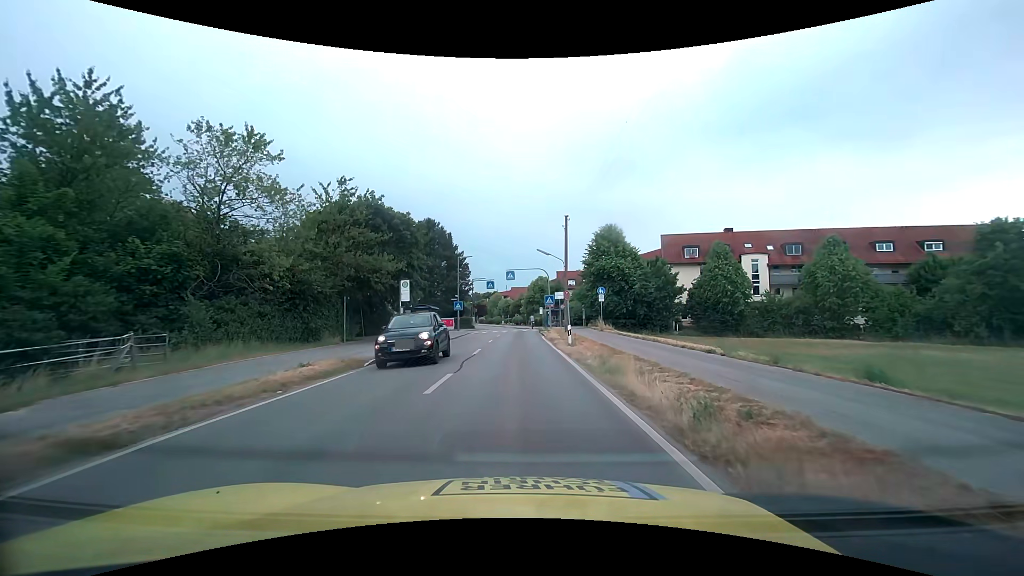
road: tertiary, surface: asphalt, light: Day
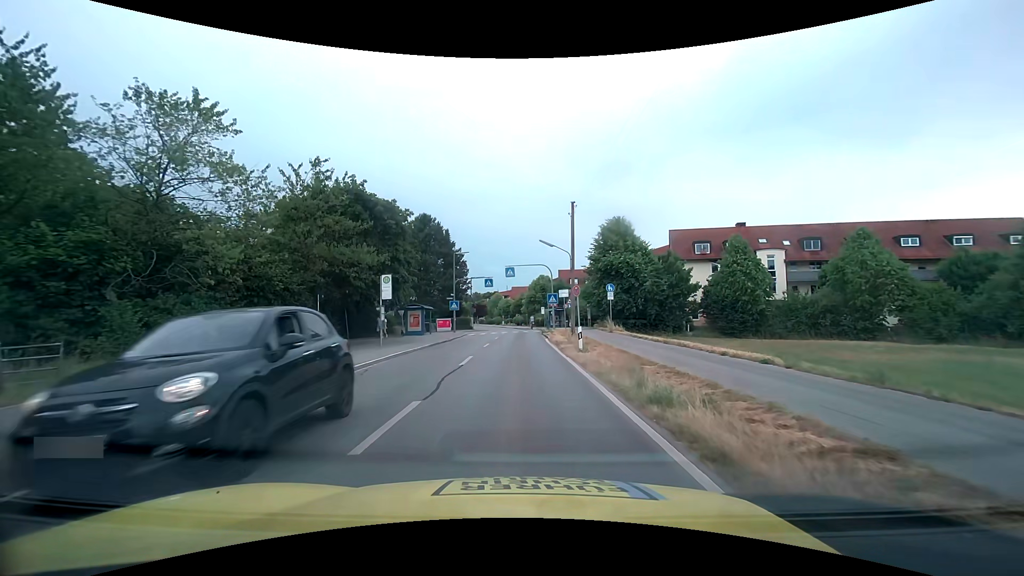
(0.0, +3.8) m; 0°
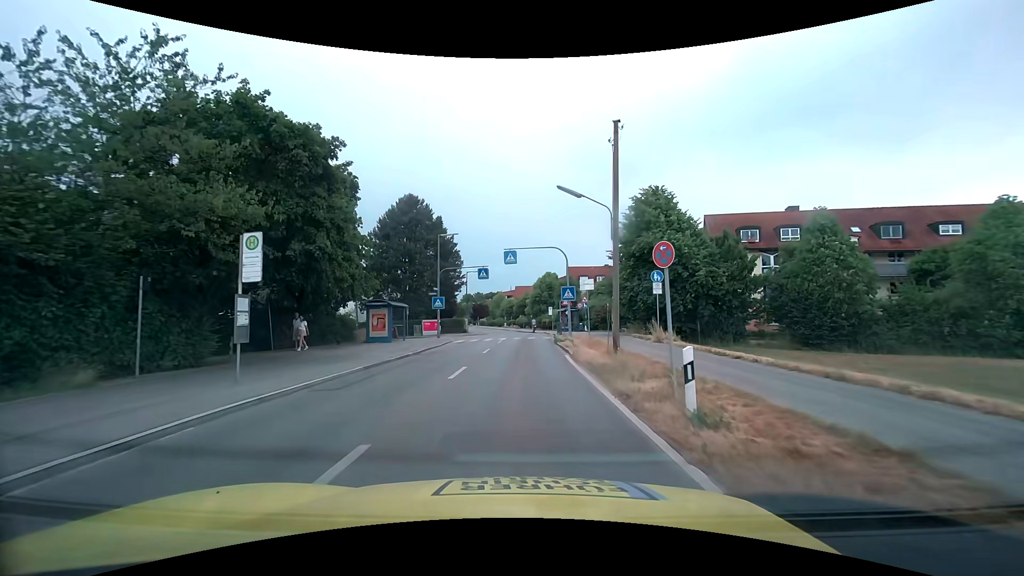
(0.0, +11.8) m; 0°
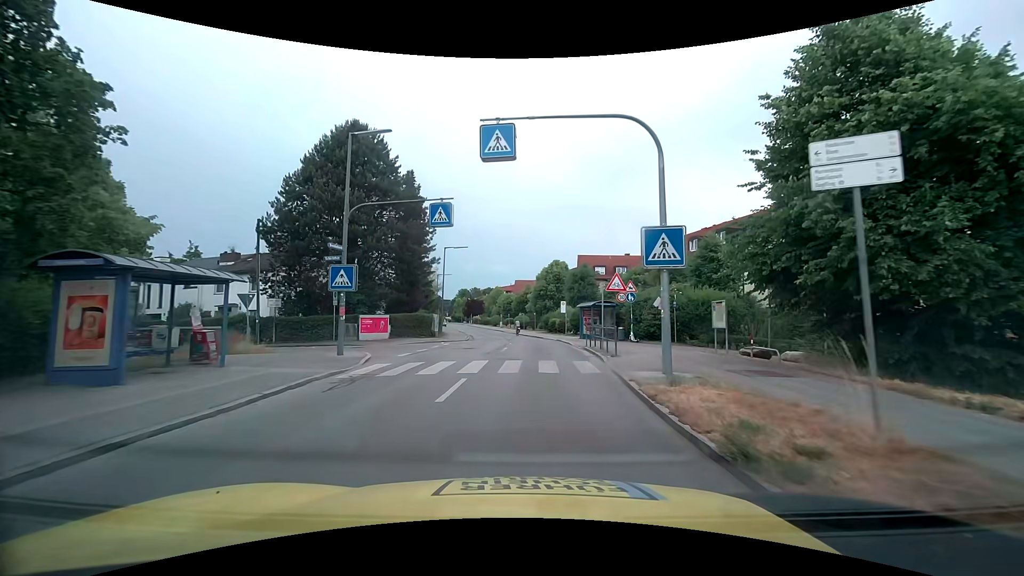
(-0.3, +21.4) m; -1°
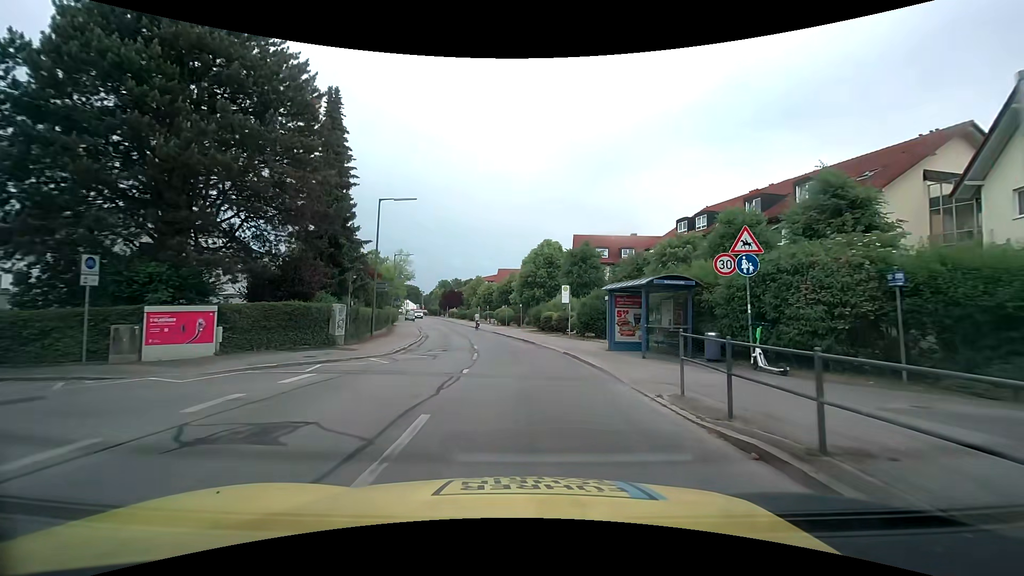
(+0.3, +17.6) m; +2°
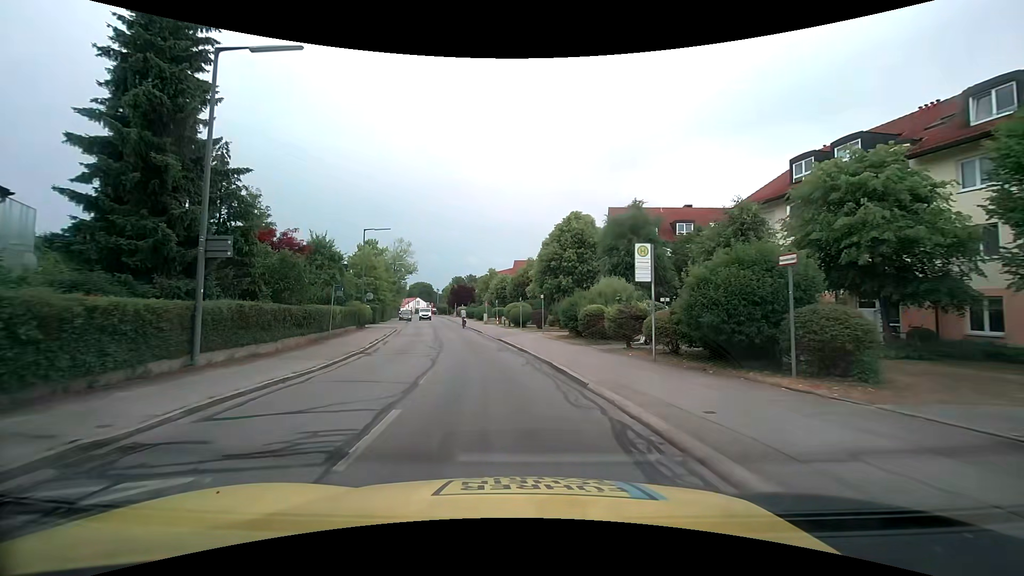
(-0.3, +17.5) m; -3°
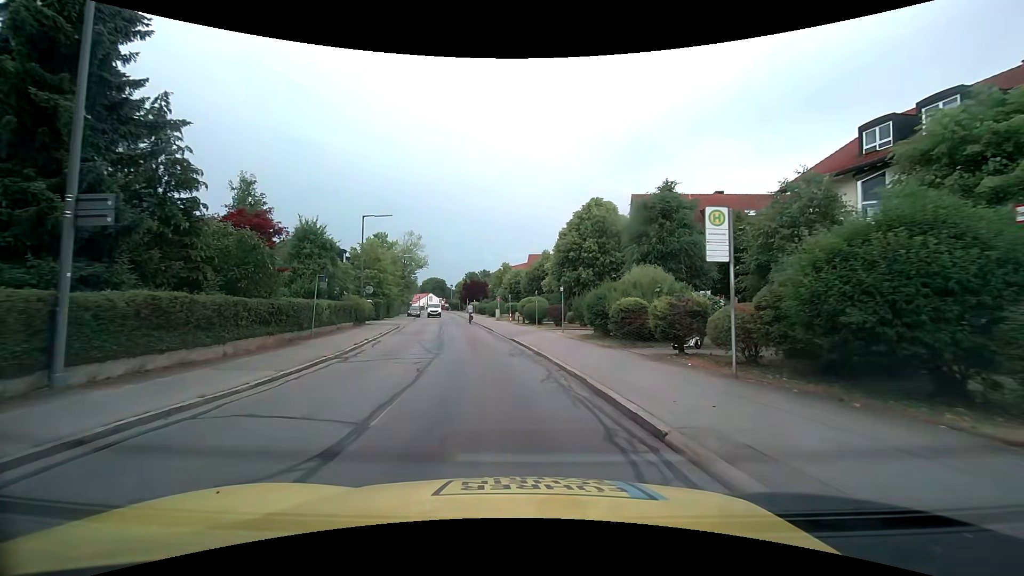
(-0.1, +4.4) m; -2°
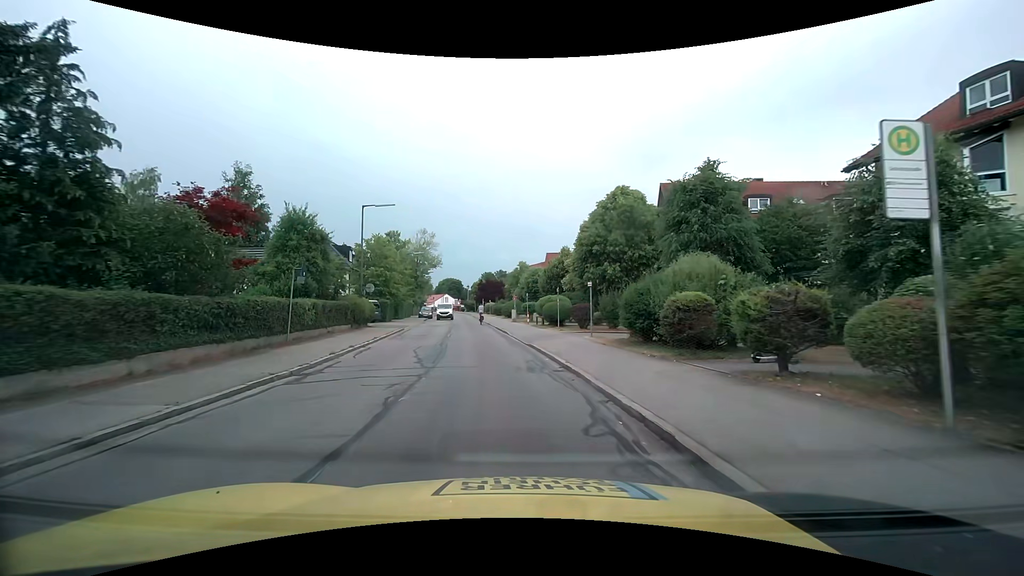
(-0.1, +4.4) m; -2°
(0, +10) (-1, +20) (-2, +30) (-4, +40) (-5, +50) (-7, +60) (-8, +69) (-10, +79) (-11, +89) (-12, +99) m
